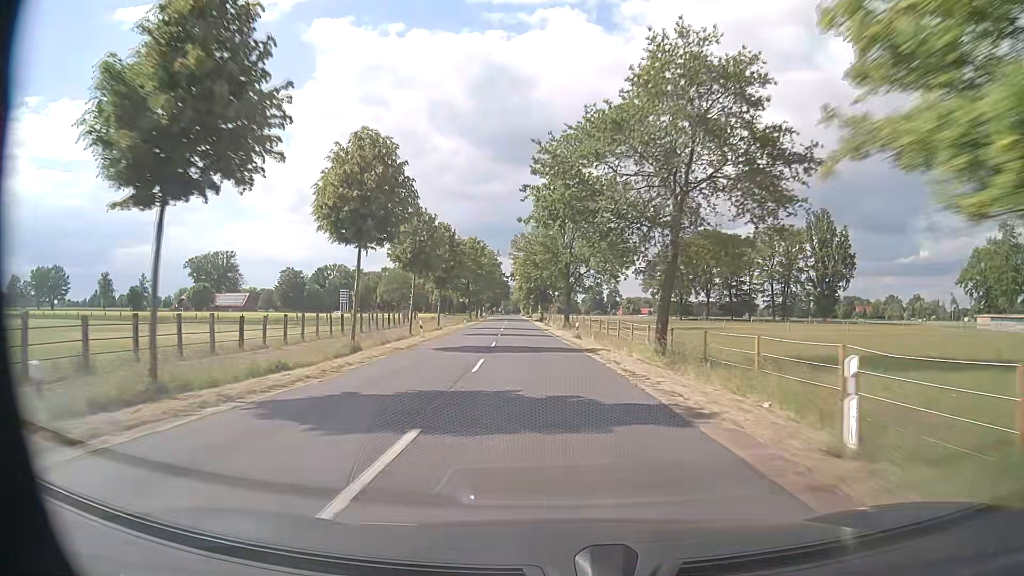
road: secondary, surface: asphalt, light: Day
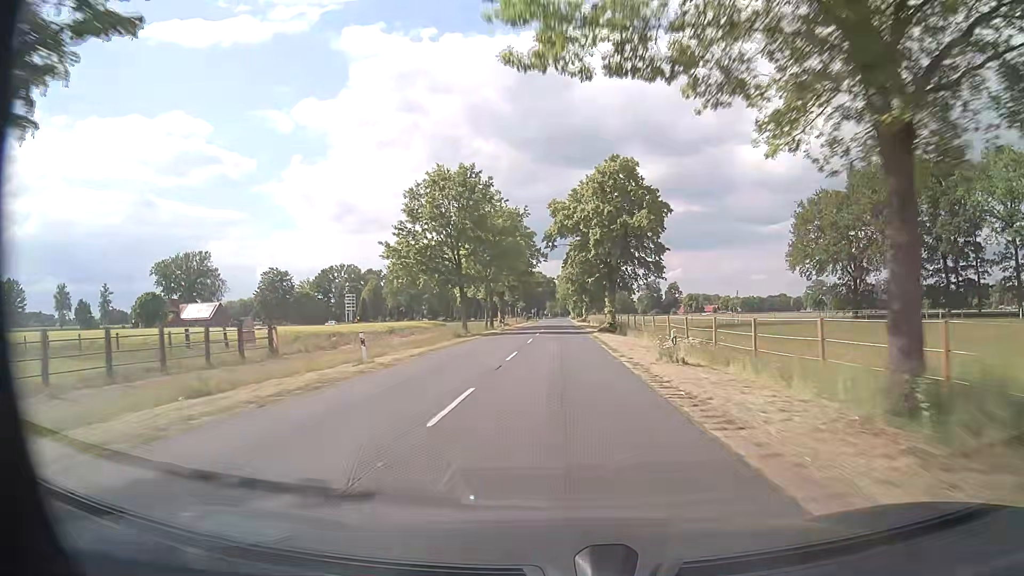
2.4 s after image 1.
(-3.1, +55.8) m; -5°
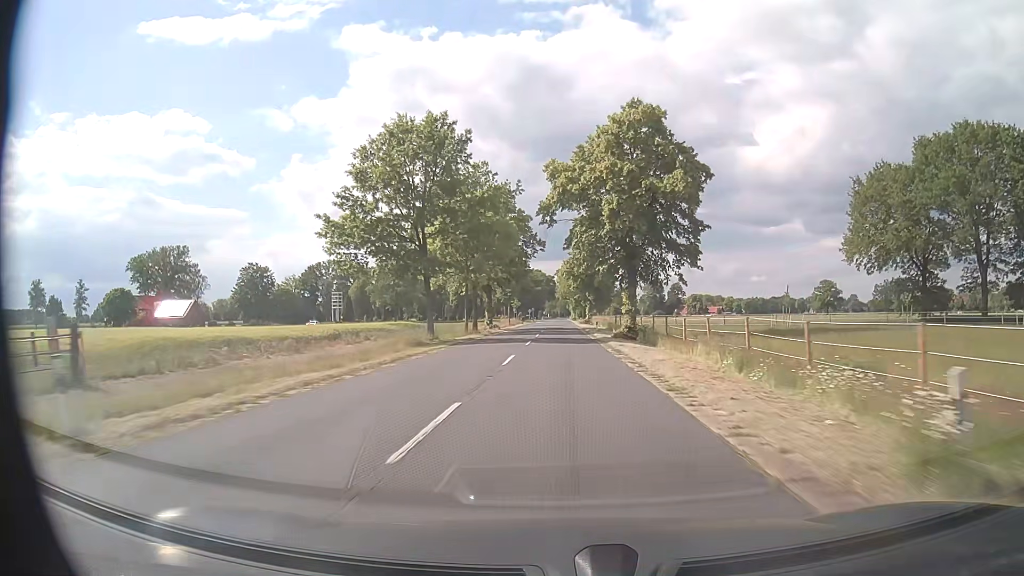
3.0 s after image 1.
(0.0, +14.1) m; 0°
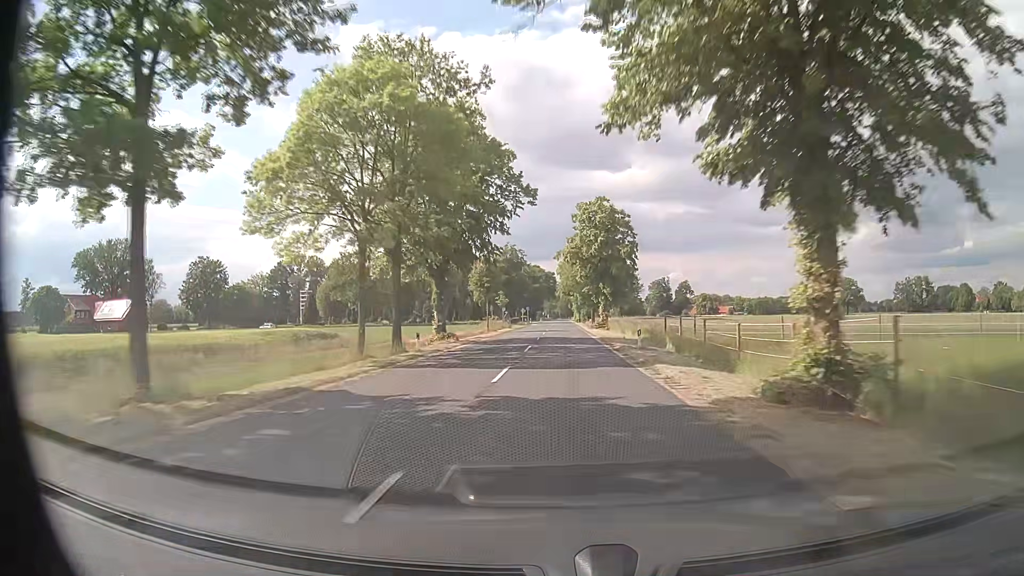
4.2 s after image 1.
(-0.1, +28.5) m; 0°
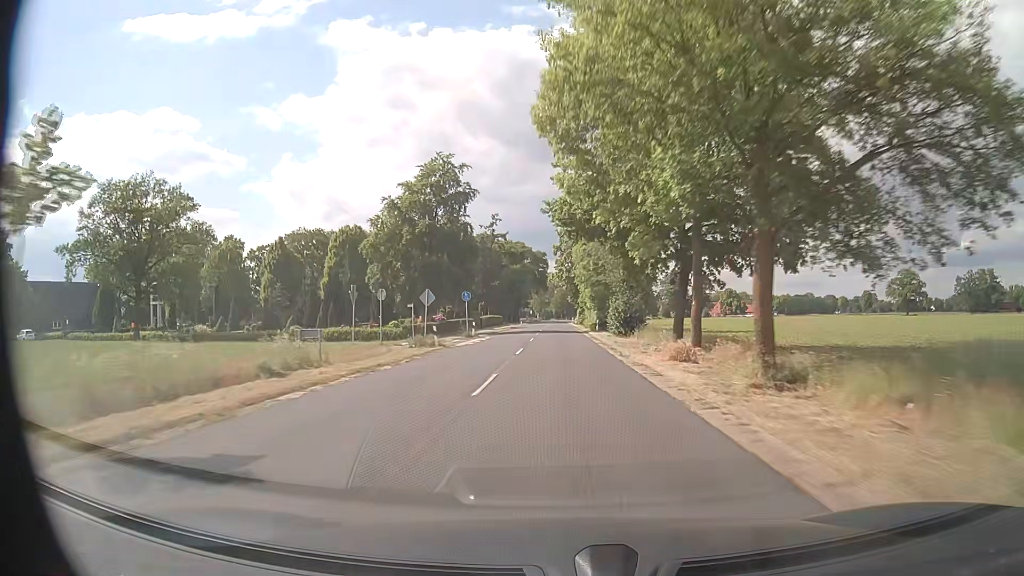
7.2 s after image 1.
(+0.4, +74.9) m; +1°
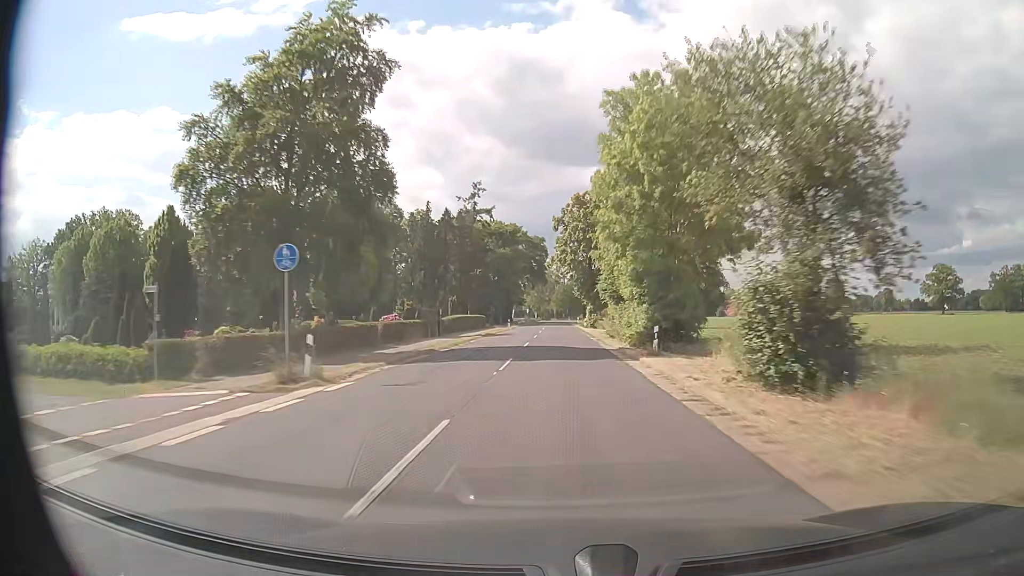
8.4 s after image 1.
(-0.2, +30.8) m; -1°
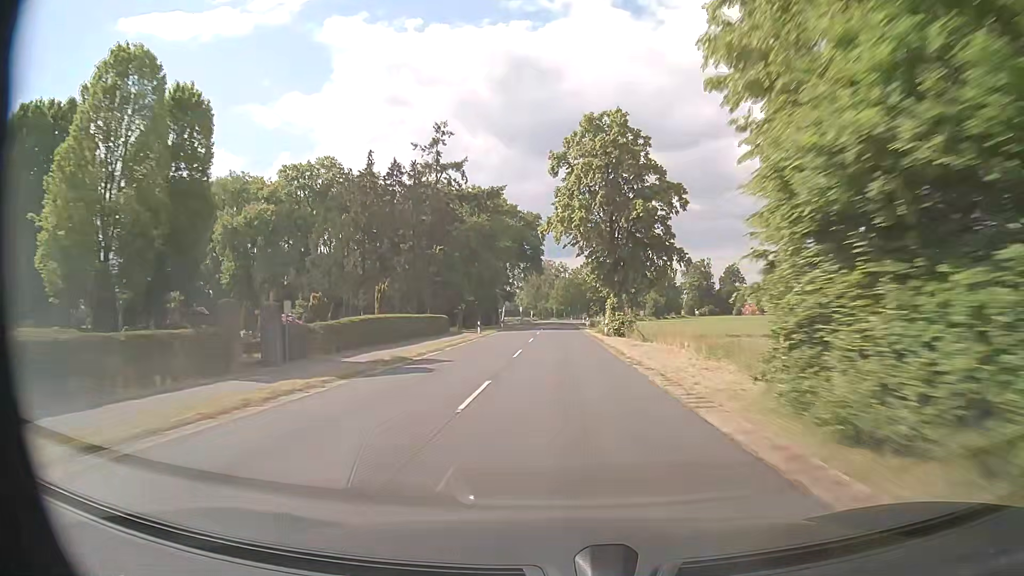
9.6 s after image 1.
(+0.1, +31.1) m; 0°
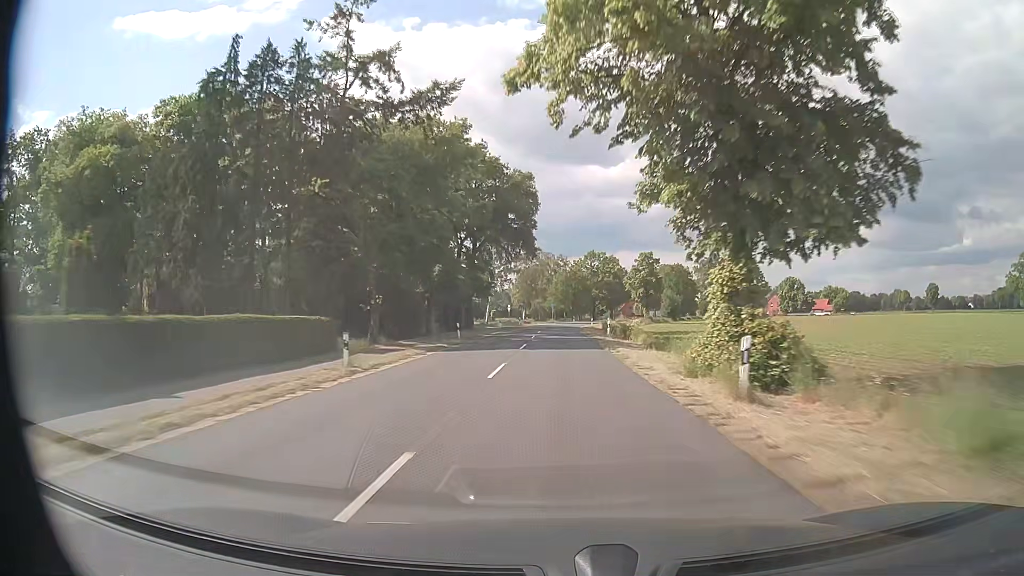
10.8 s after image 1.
(0.0, +31.2) m; 0°
(0, +10) (0, +20) (0, +30) (0, +40) (0, +50) (0, +60) (+1, +70) (+1, +80) (+2, +90) (+4, +100) m
